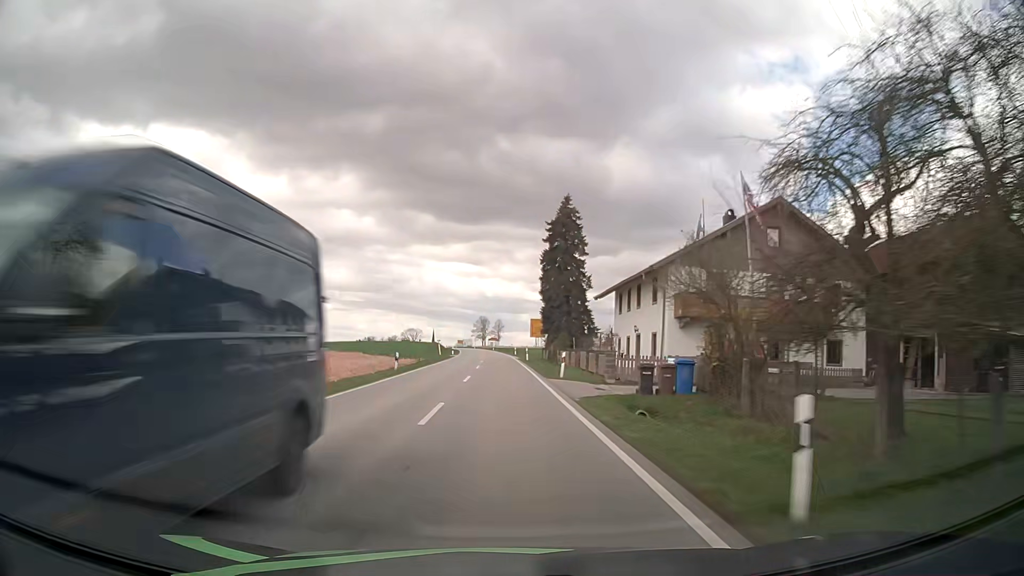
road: secondary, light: Day
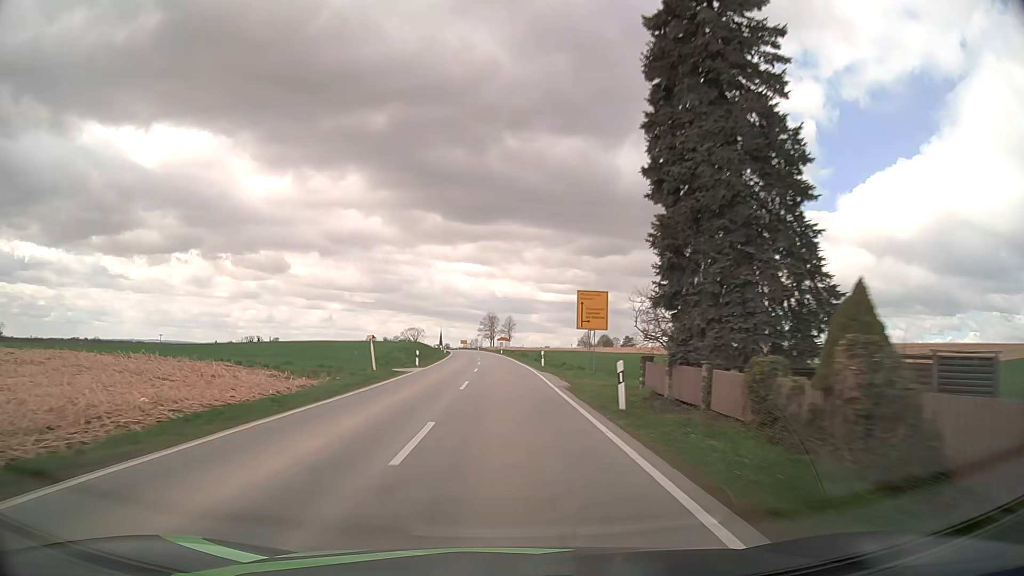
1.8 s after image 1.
(-0.4, +41.9) m; -1°
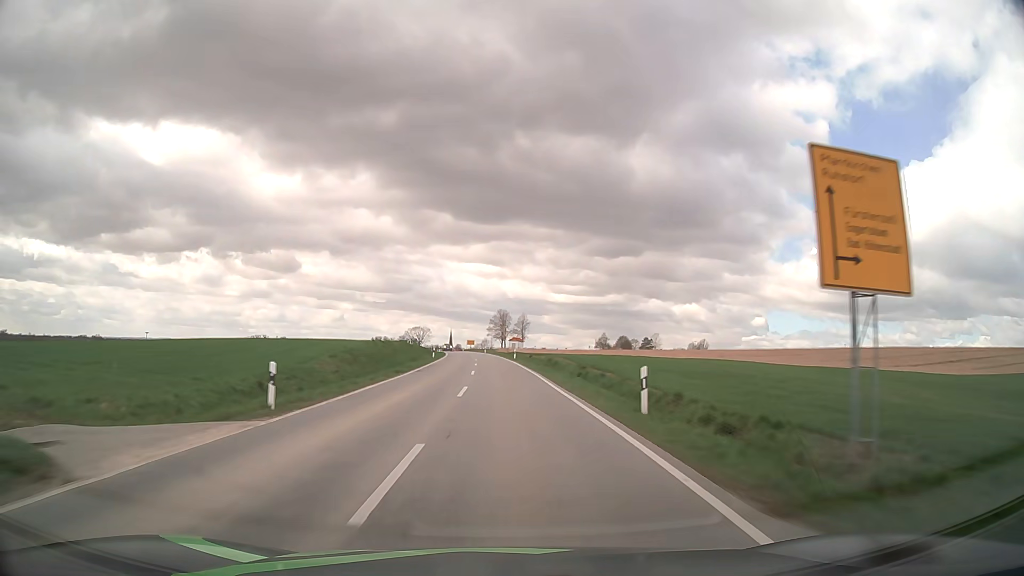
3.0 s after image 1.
(-0.3, +27.8) m; -1°
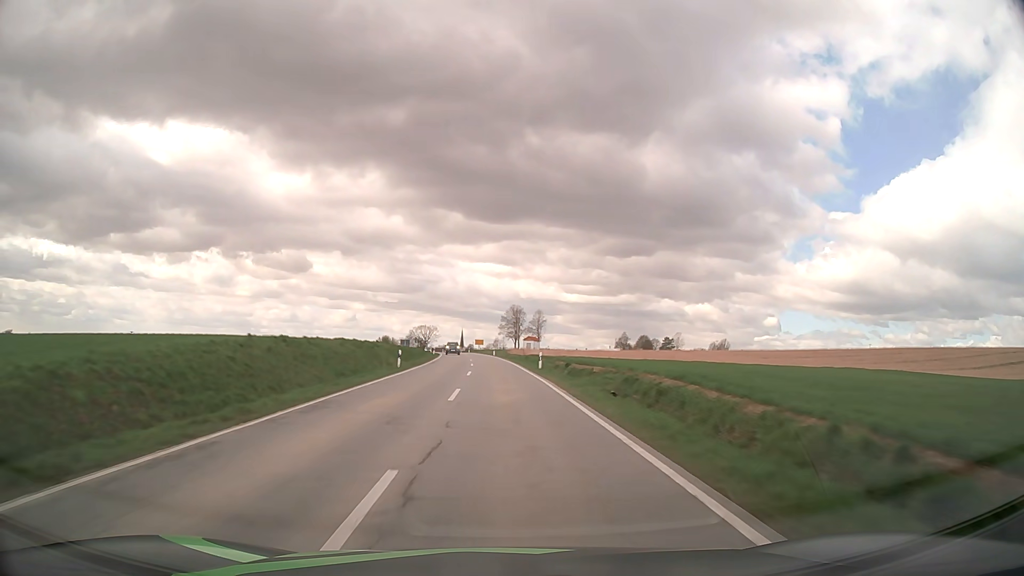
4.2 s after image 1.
(-0.3, +26.9) m; -1°
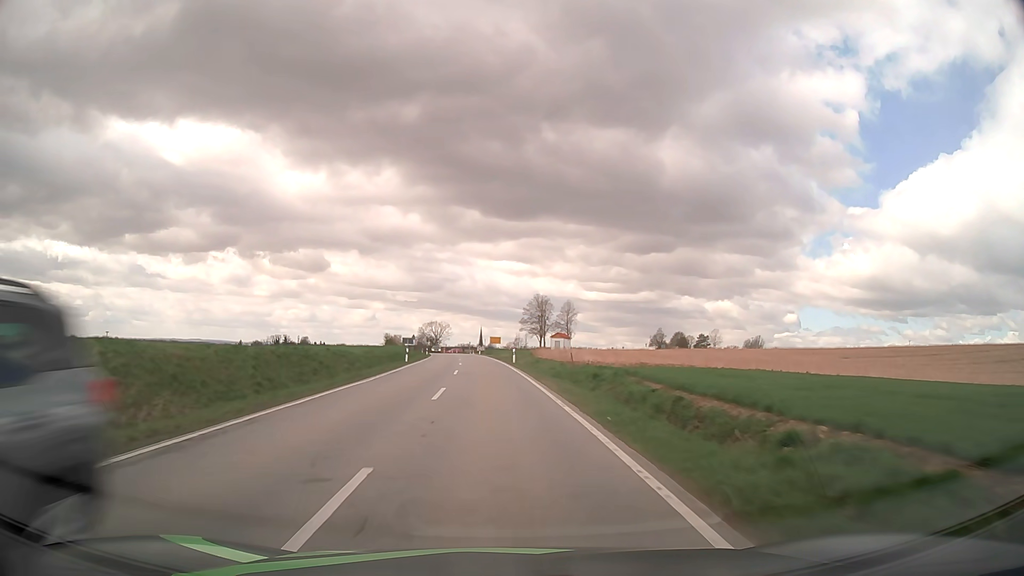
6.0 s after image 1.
(-0.4, +37.8) m; -2°
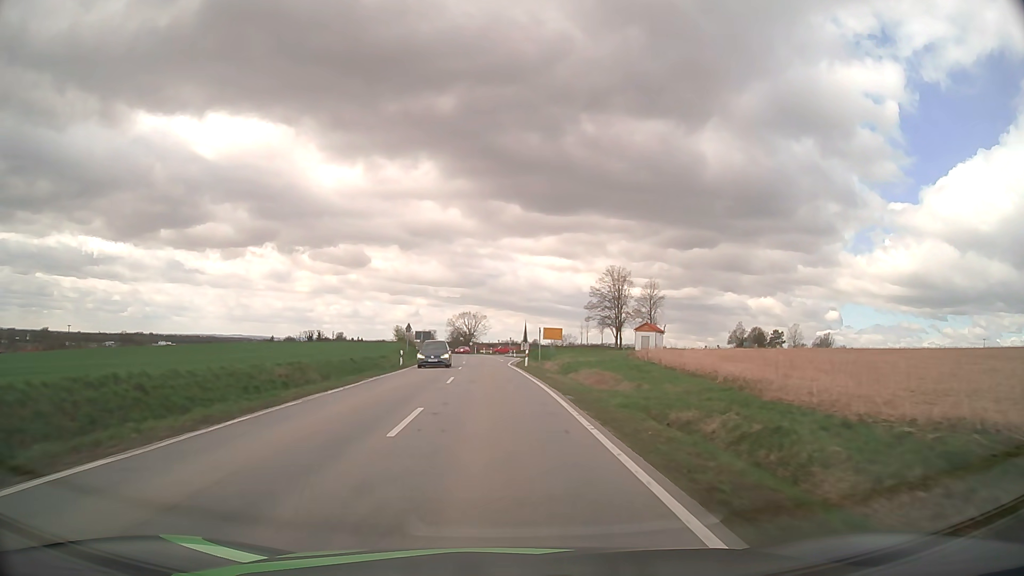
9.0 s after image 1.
(-2.1, +56.5) m; -4°
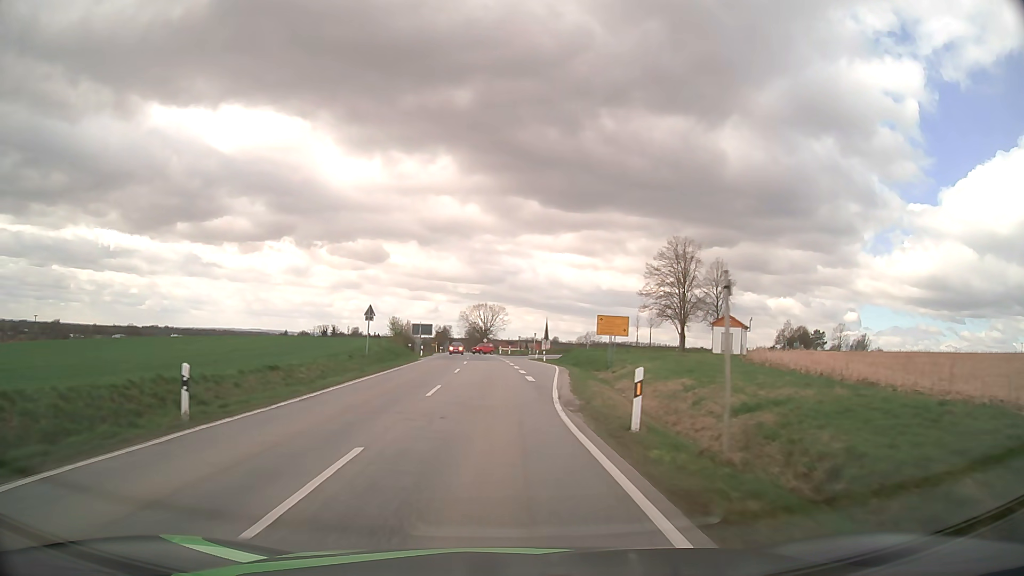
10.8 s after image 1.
(-0.4, +30.3) m; -2°
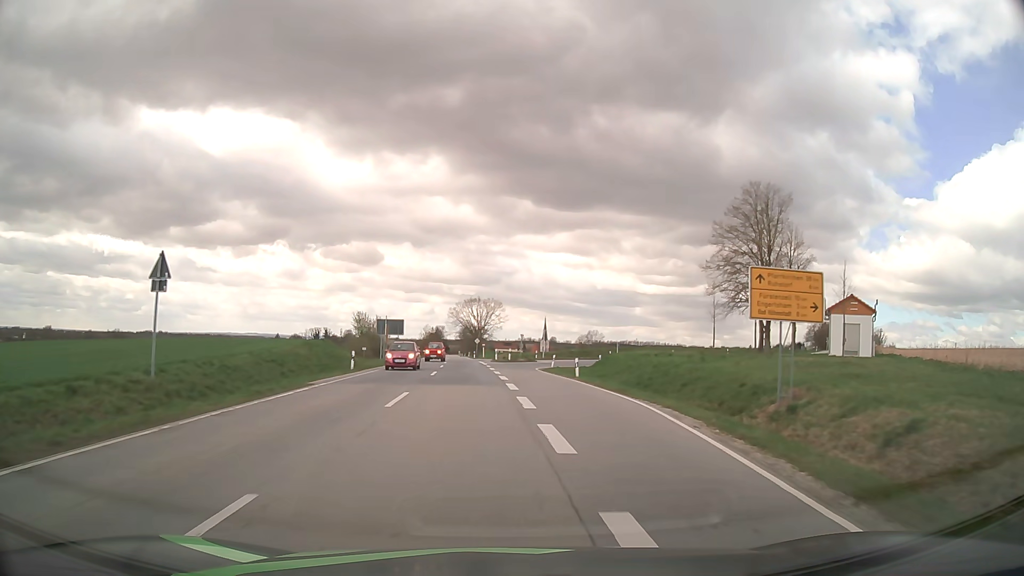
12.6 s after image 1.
(-0.1, +27.9) m; 0°
(0, +10) (0, +20) (0, +30) (0, +40) (+1, +50) (+4, +59) (+10, +67) (+19, +72) (+28, +77) (+36, +82) m
